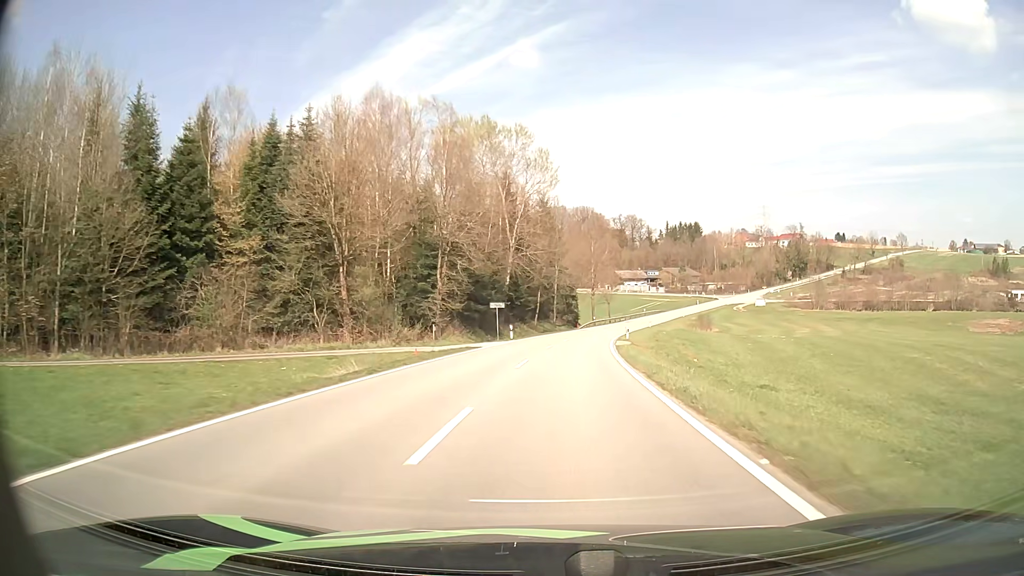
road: tertiary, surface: asphalt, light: Day
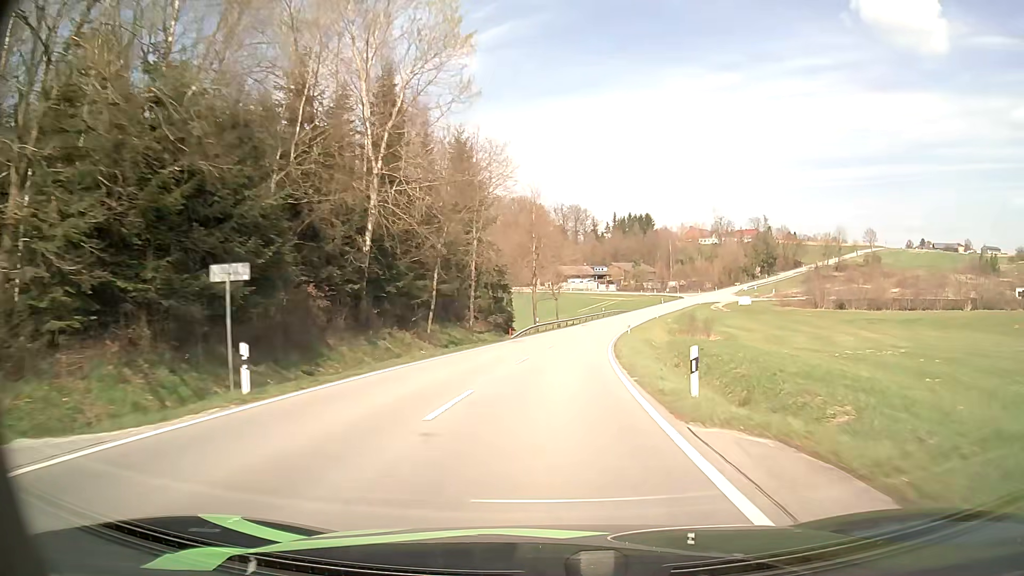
(+1.9, +35.0) m; +6°
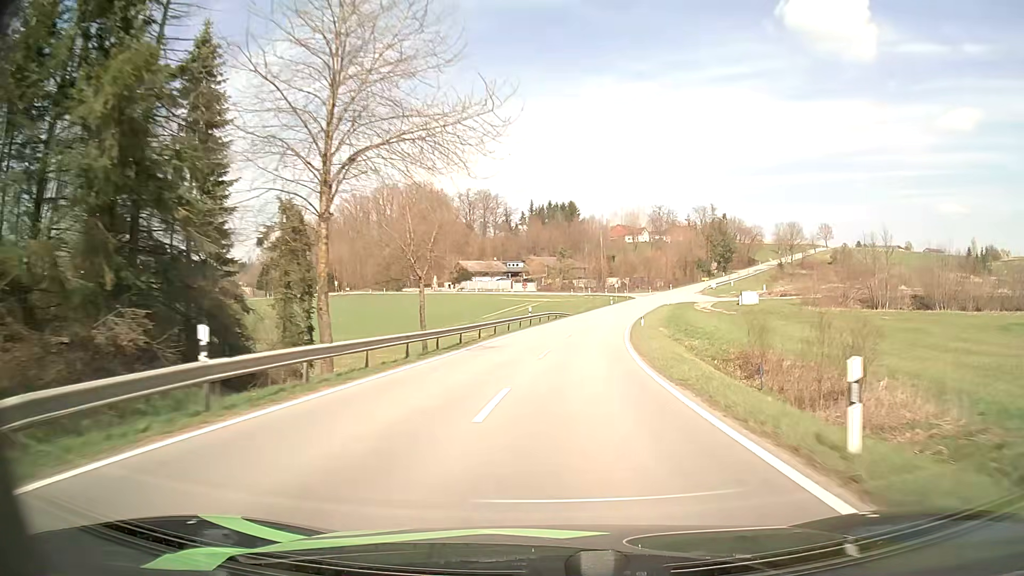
(+2.7, +49.3) m; +8°
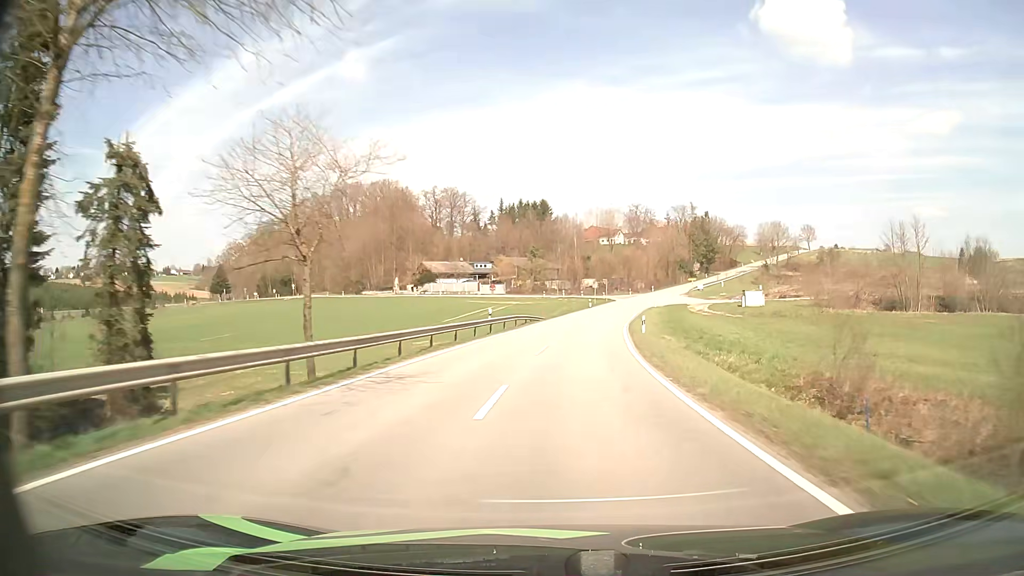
(+0.2, +12.7) m; +2°
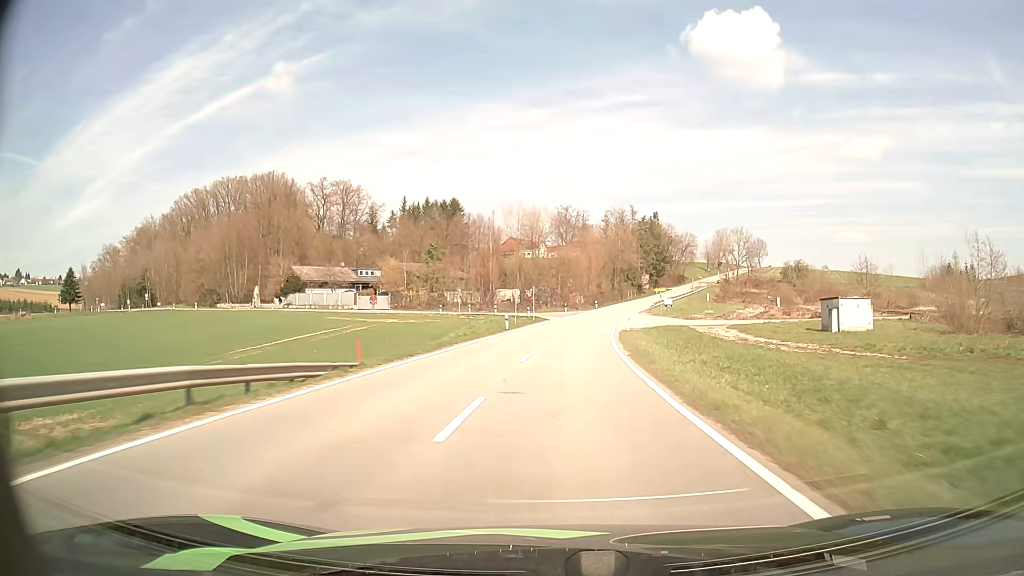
(+2.4, +38.9) m; +7°
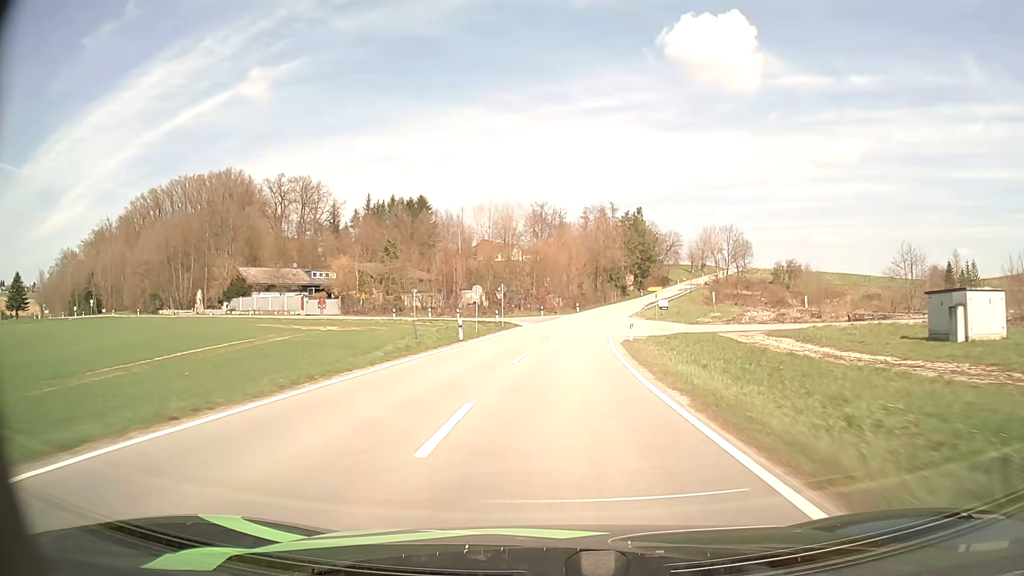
(+0.3, +13.2) m; +2°
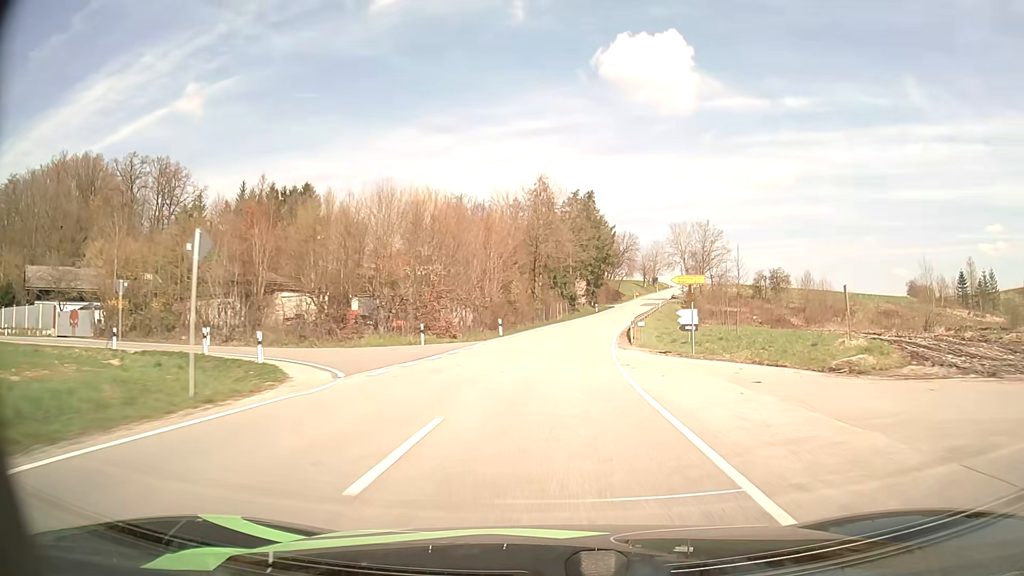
(+2.1, +40.0) m; +6°
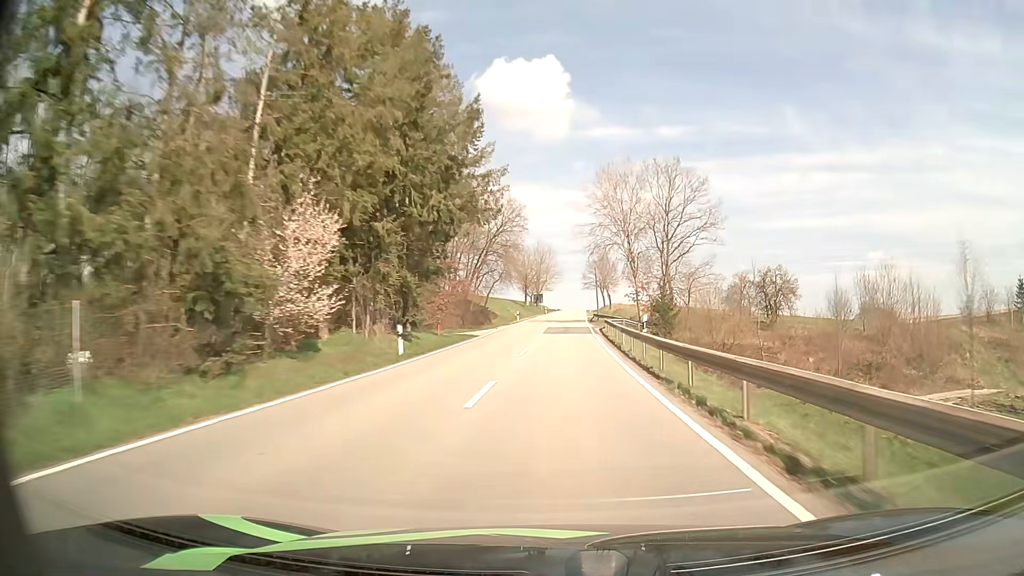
(+6.8, +67.3) m; +11°
(0, +10) (0, +20) (+1, +30) (+1, +40) (+2, +50) (+2, +60) (+3, +70) (+3, +80) (+4, +90) (+5, +100) m
